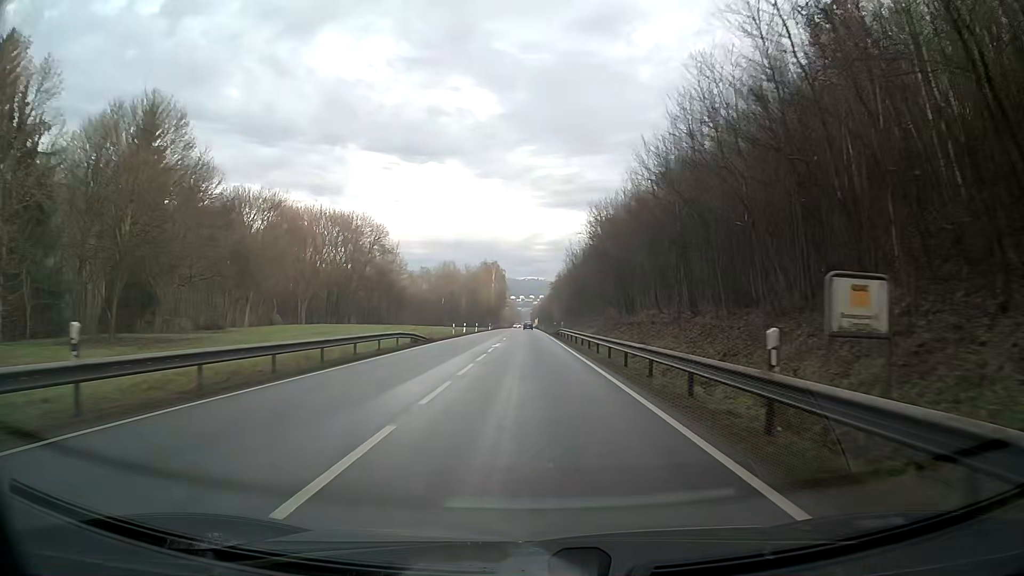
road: primary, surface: asphalt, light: Day
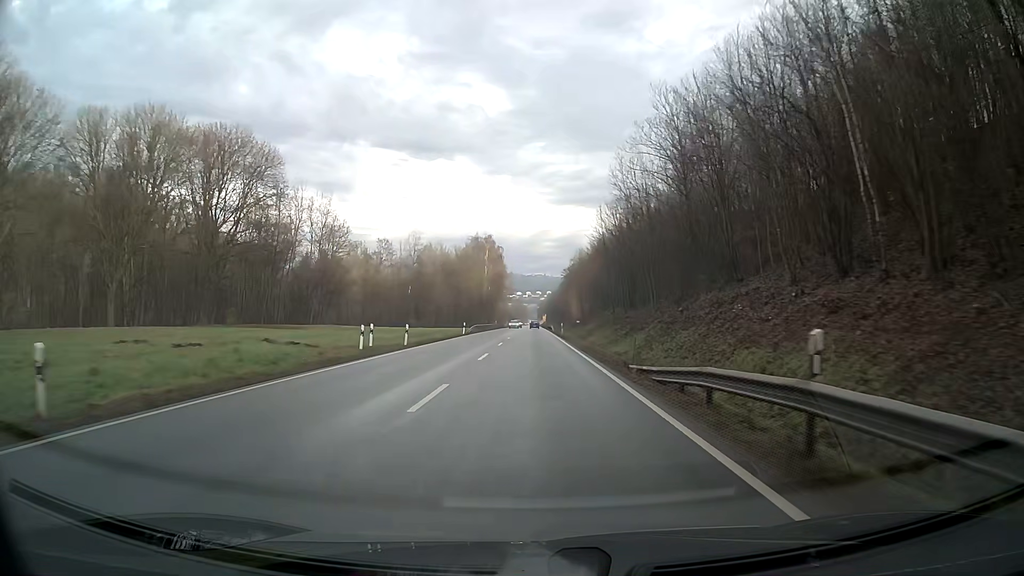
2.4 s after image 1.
(-0.3, +49.6) m; -1°
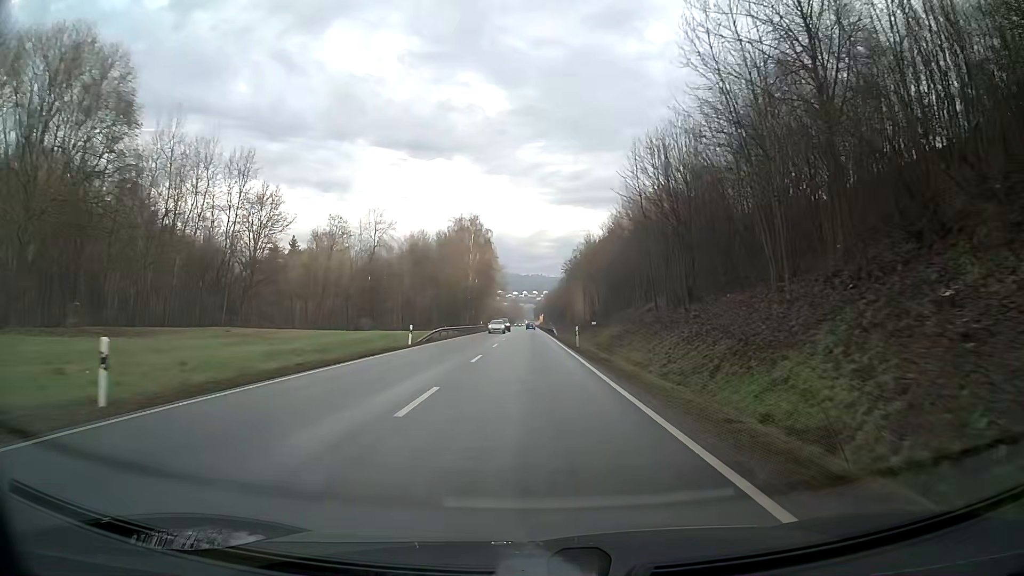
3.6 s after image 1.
(0.0, +24.8) m; 0°
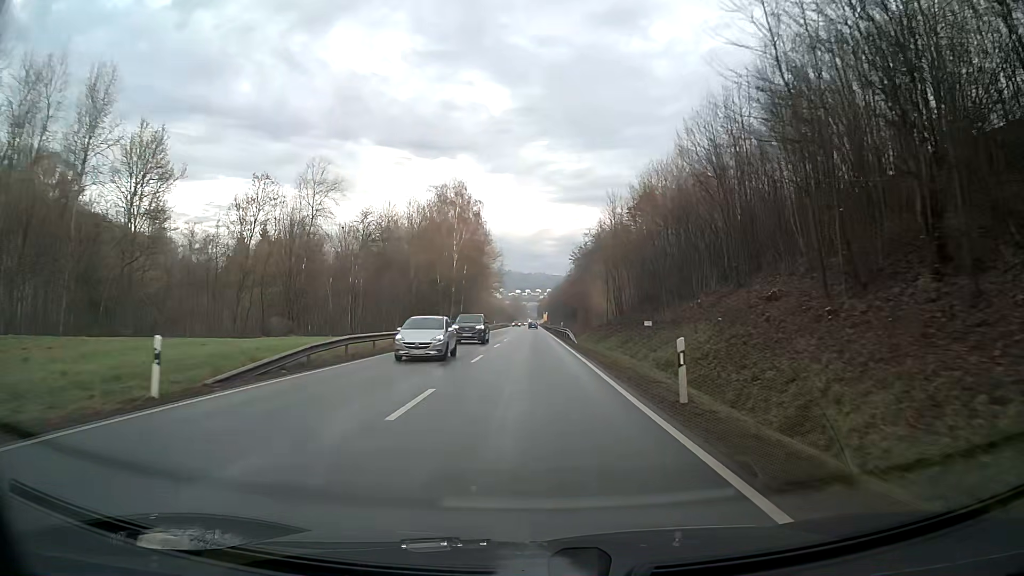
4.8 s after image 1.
(0.0, +24.8) m; 0°
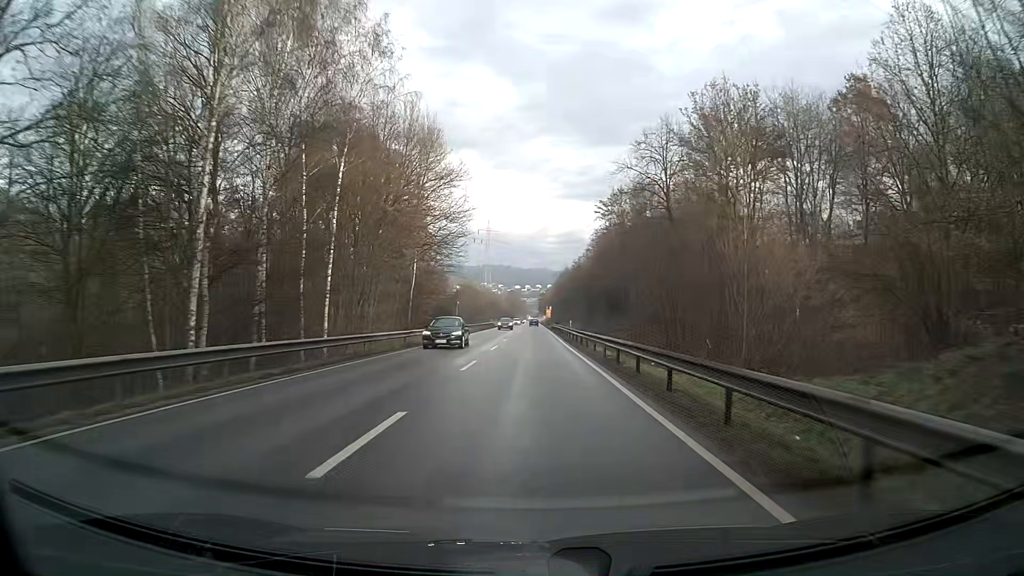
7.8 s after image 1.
(0.0, +62.0) m; 0°
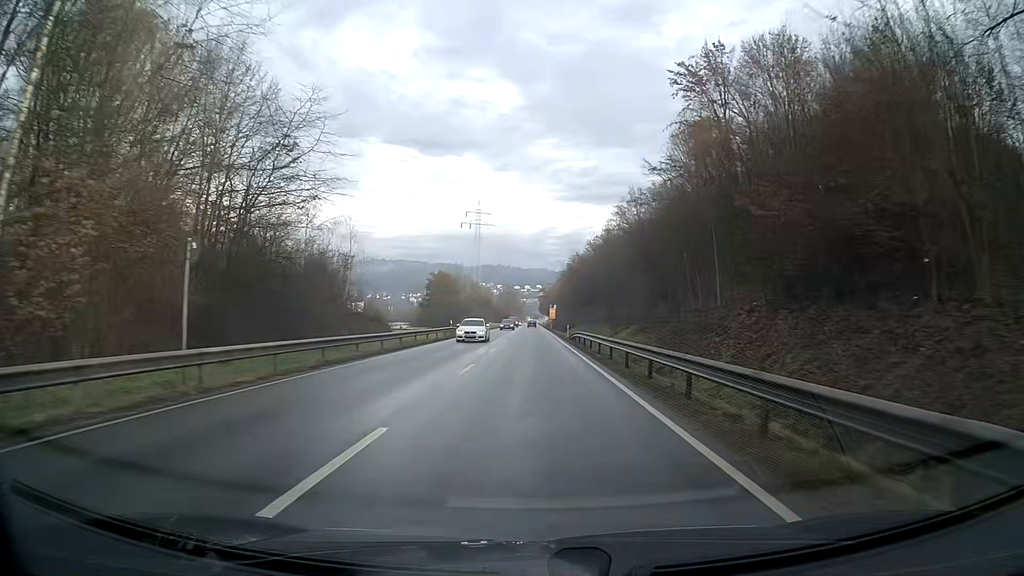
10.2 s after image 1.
(0.0, +49.6) m; 0°
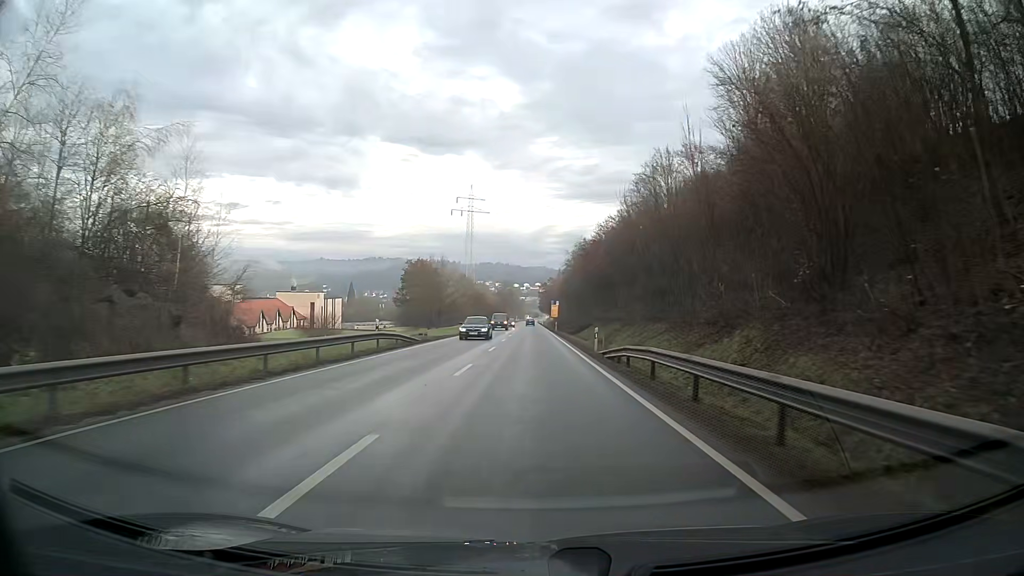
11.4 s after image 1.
(0.0, +24.7) m; 0°
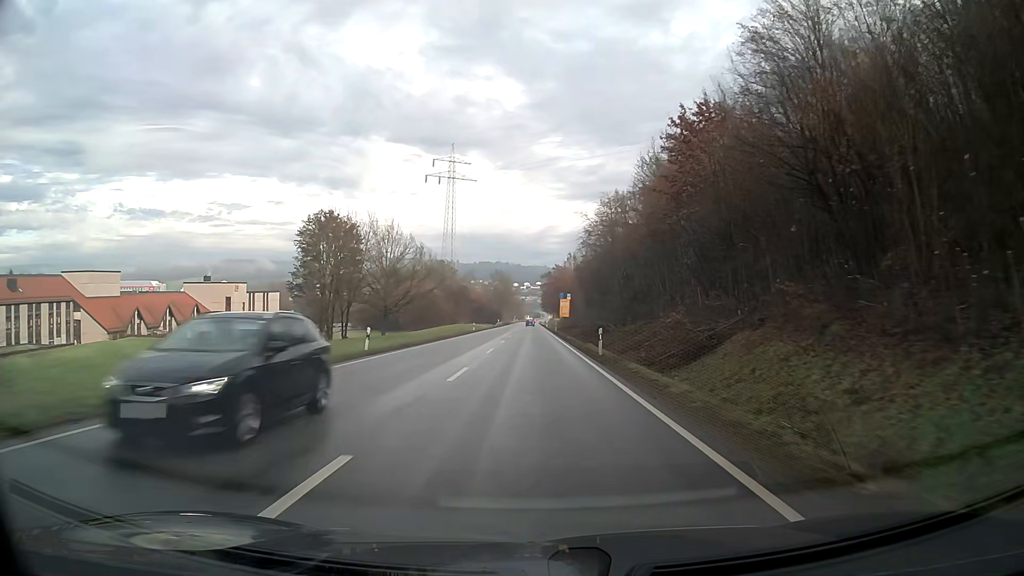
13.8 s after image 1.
(-0.1, +49.4) m; 0°
